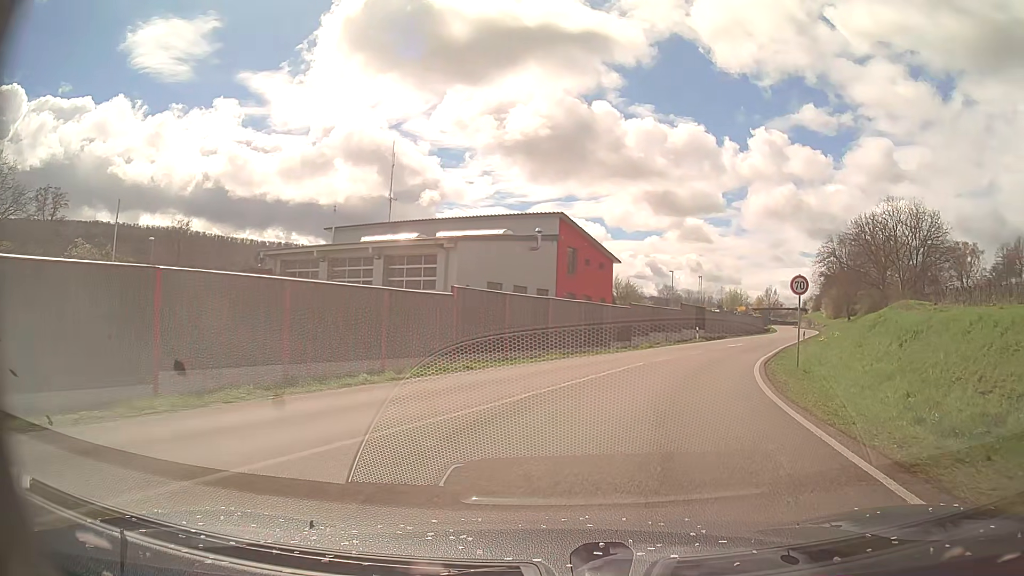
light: Day
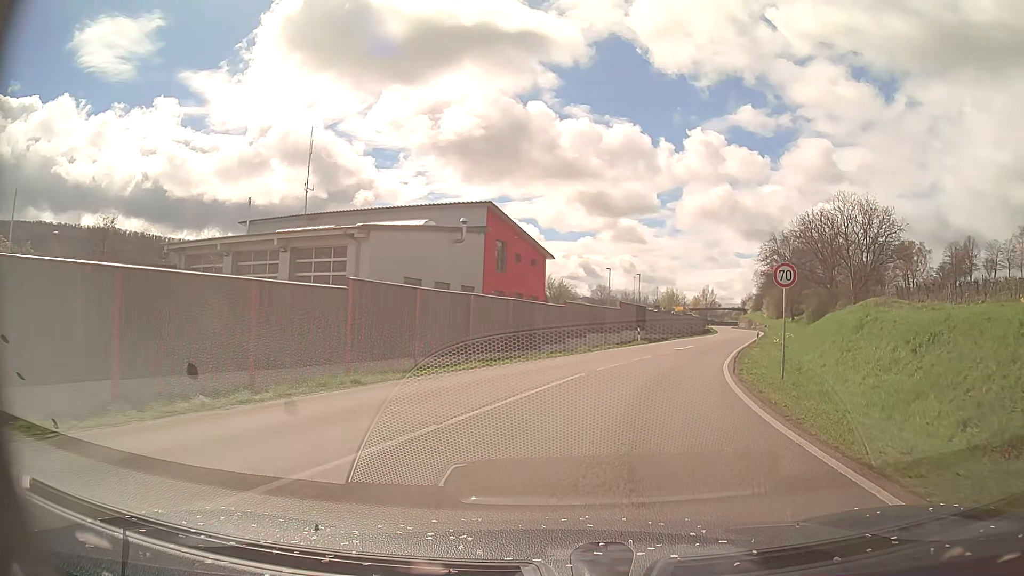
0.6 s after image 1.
(+0.2, +4.7) m; +5°
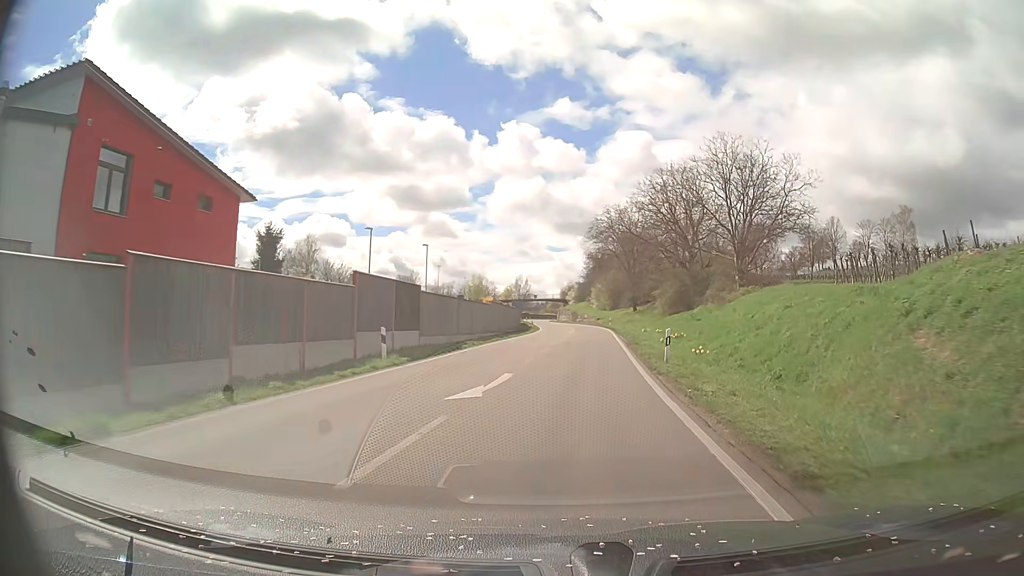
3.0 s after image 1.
(+5.1, +26.0) m; +17°
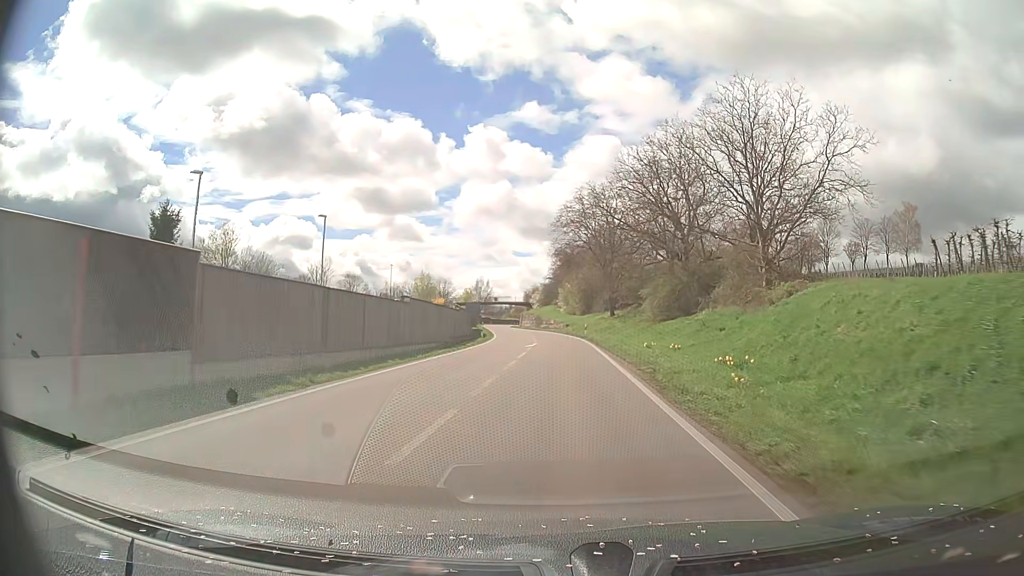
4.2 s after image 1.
(+0.6, +17.7) m; +3°
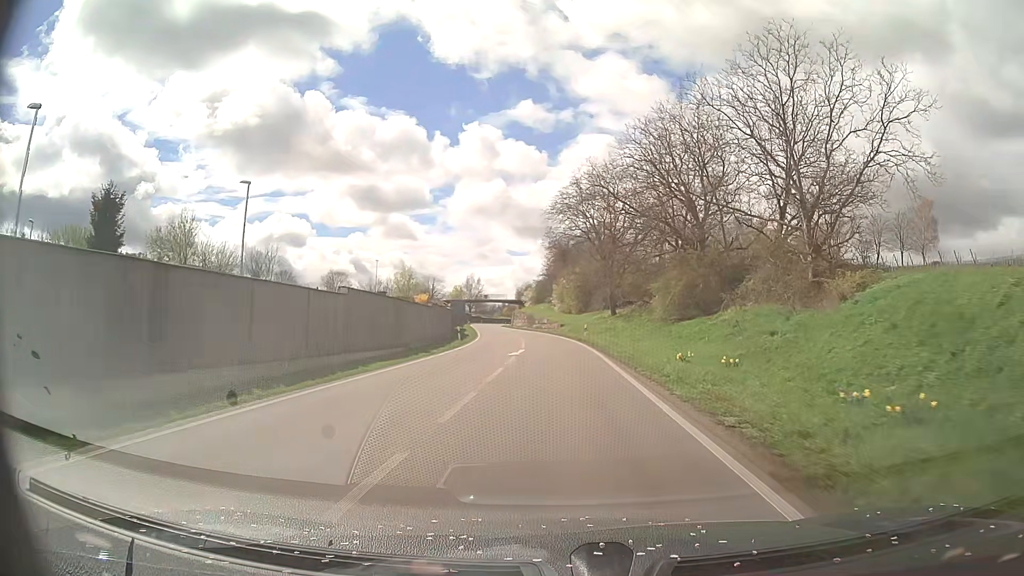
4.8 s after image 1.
(0.0, +9.4) m; 0°
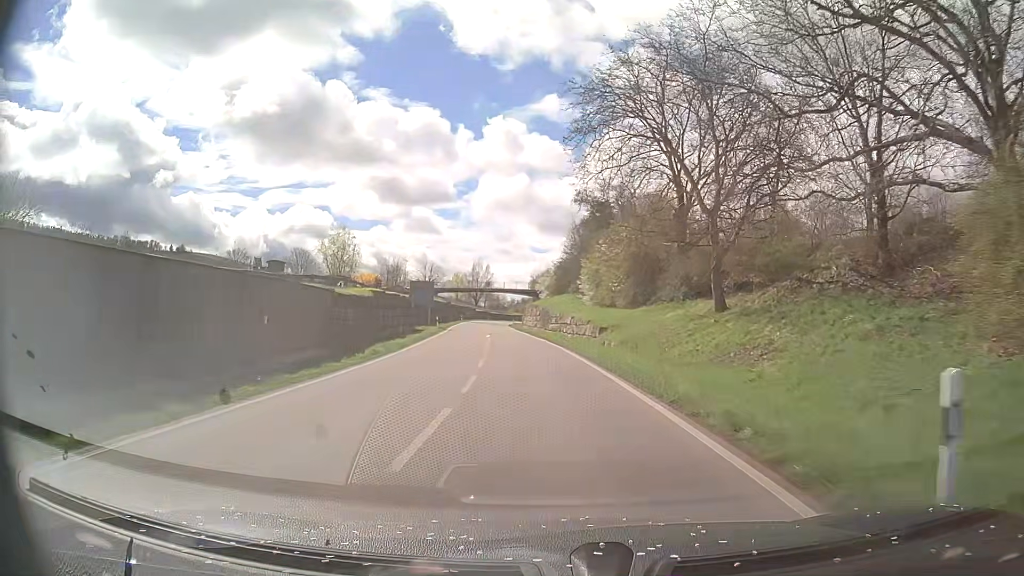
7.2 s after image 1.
(-0.3, +38.9) m; -2°
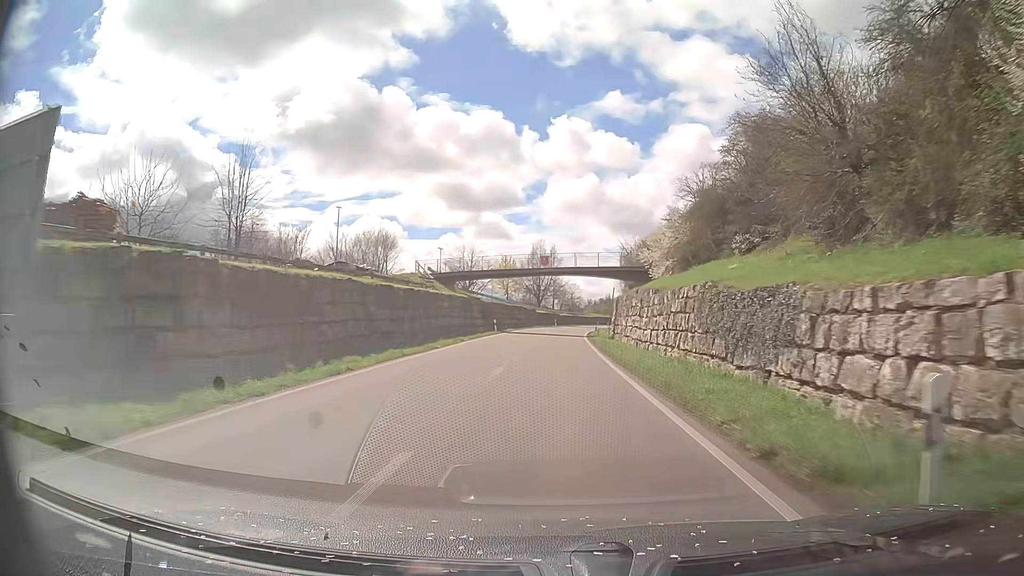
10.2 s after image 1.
(-3.4, +51.3) m; -6°
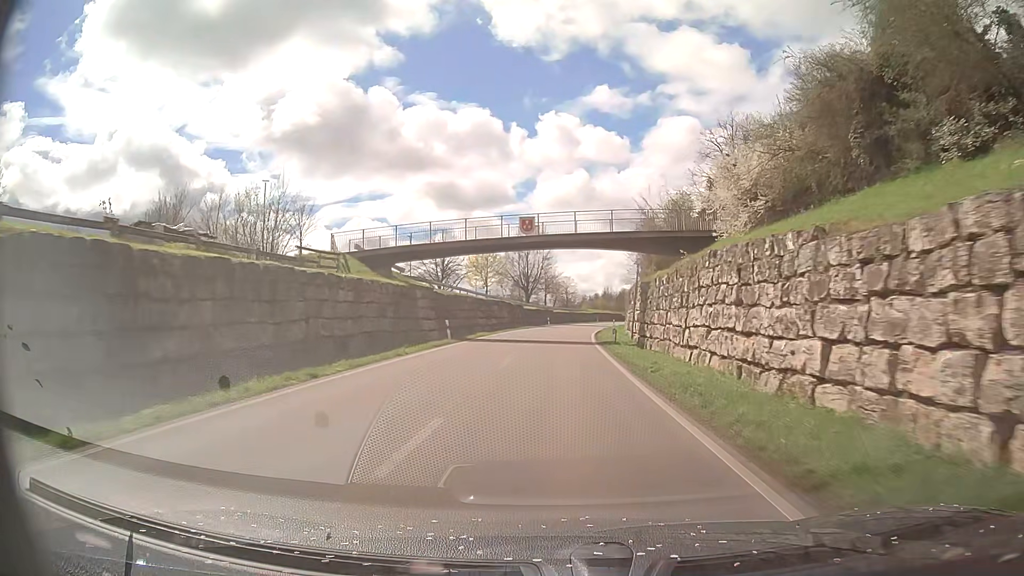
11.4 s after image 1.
(+0.1, +21.3) m; +1°
(0, +10) (0, +20) (0, +30) (0, +40) (+1, +50) (+1, +60) (+2, +70) (+3, +80) (+5, +90) (+6, +100) m
